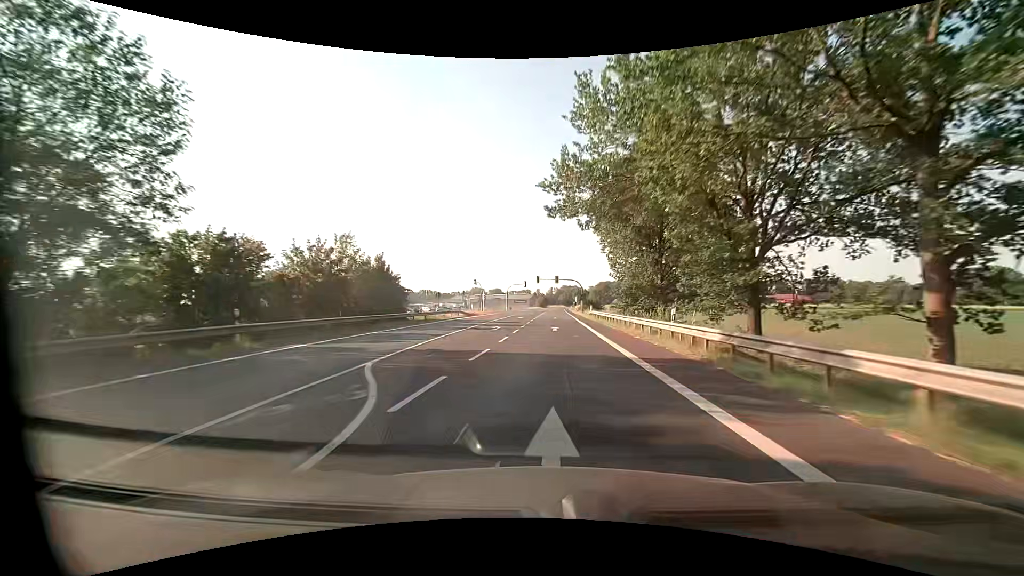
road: primary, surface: asphalt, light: Day
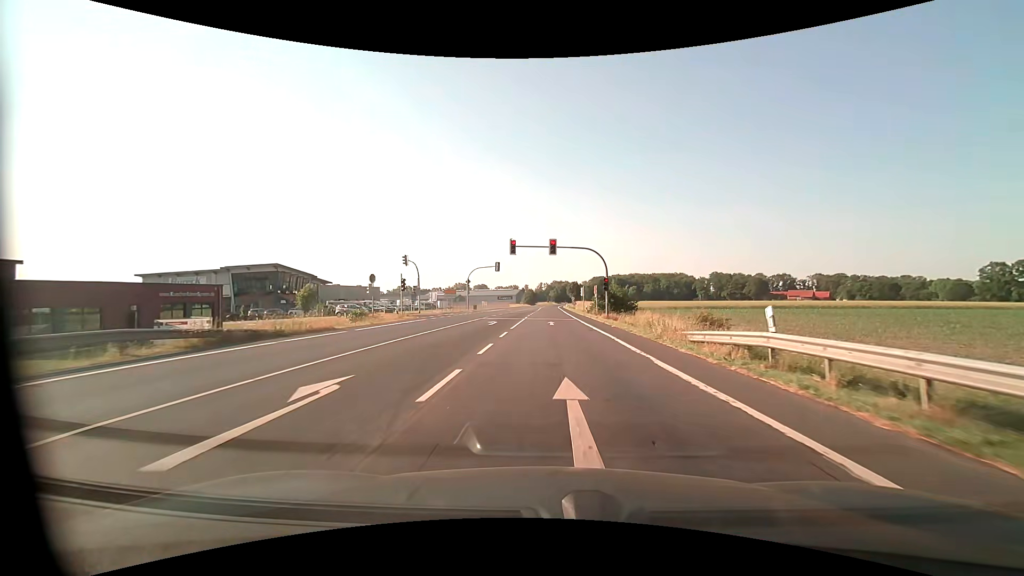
(+0.2, +47.1) m; +1°
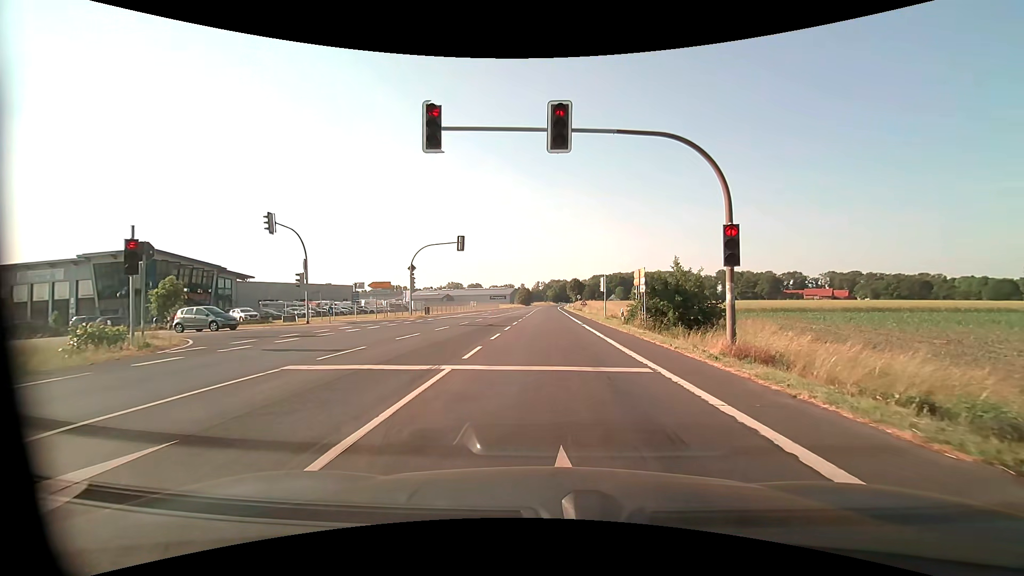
(+0.2, +28.2) m; 0°
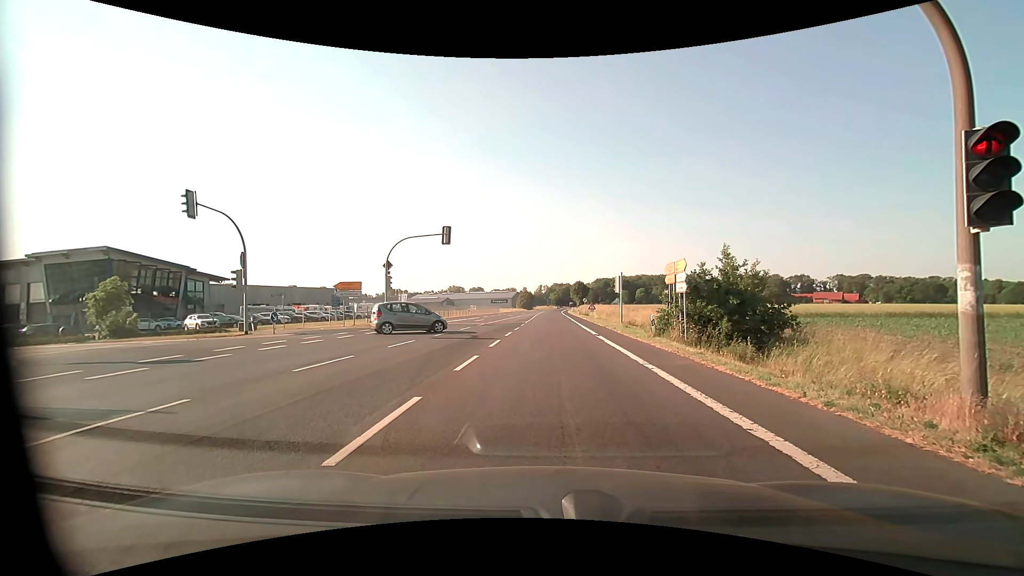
(0.0, +6.9) m; +1°
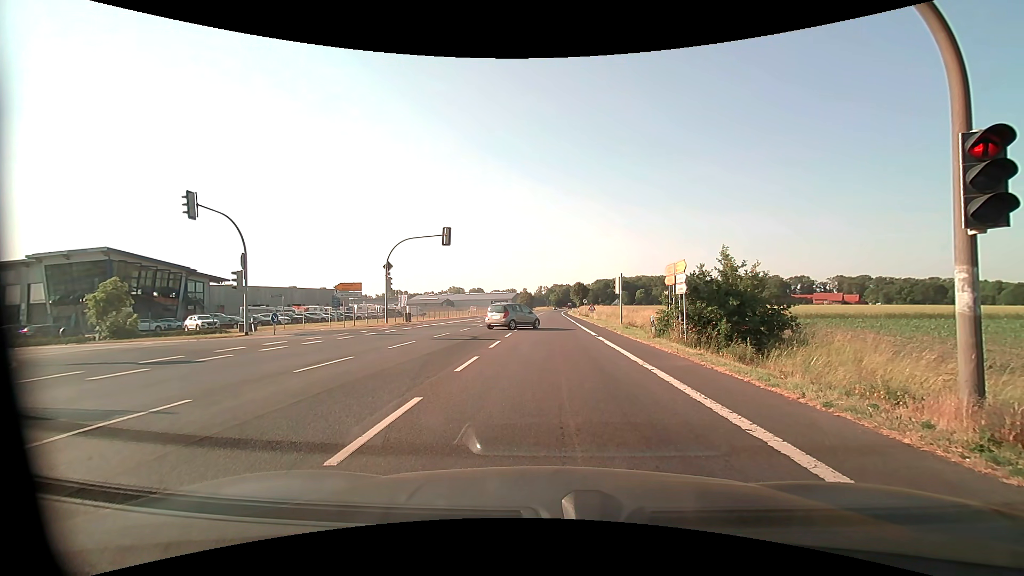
(0.0, +0.1) m; 0°
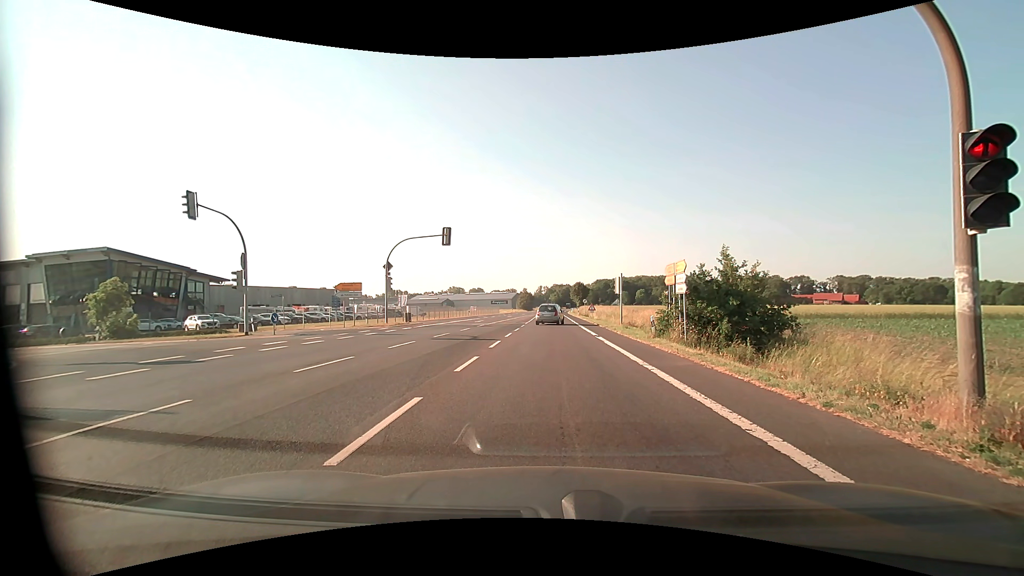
(0.0, 0.0) m; 0°
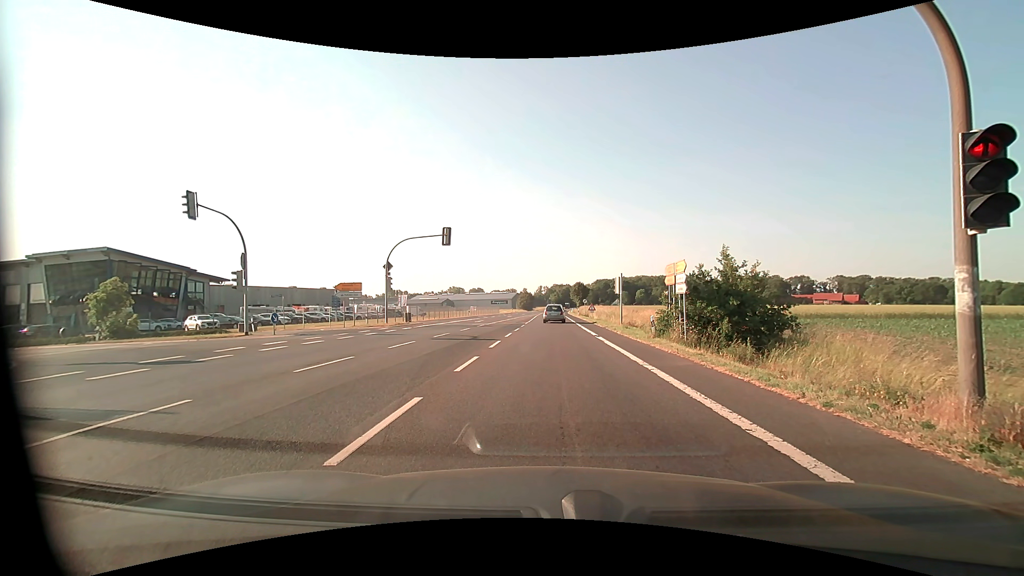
(0.0, 0.0) m; 0°
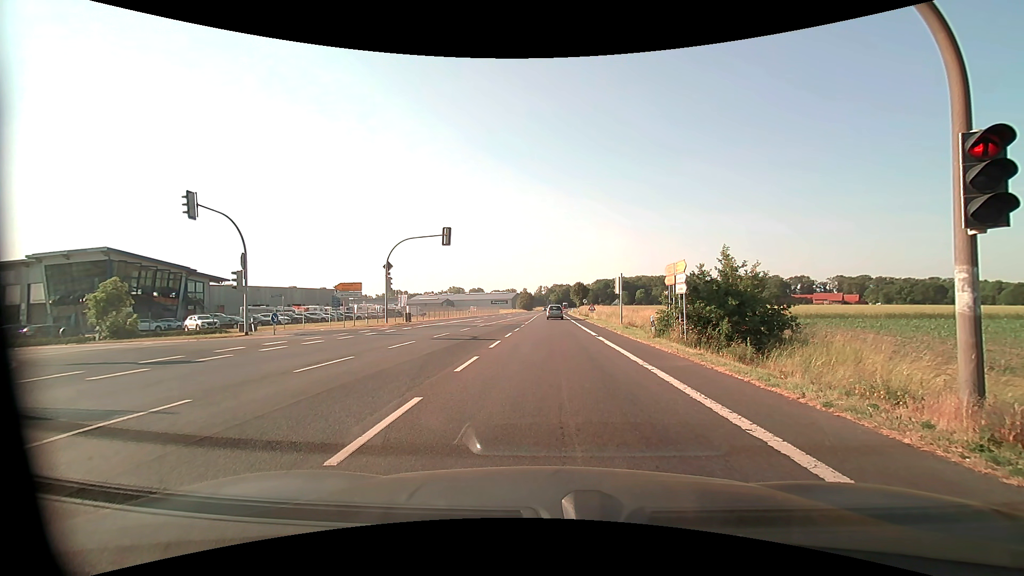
(0.0, 0.0) m; 0°
(0, +10) (-1, +20) (-1, +30) (-1, +40) (-1, +50) (-1, +60) (-1, +70) (-1, +80) (-1, +90) (-2, +100) m
